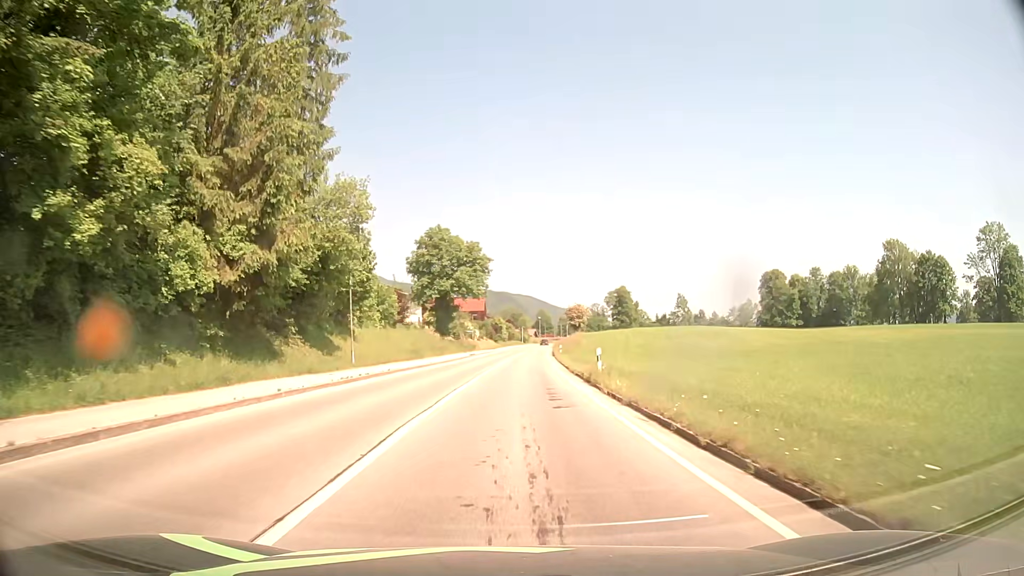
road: tertiary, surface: asphalt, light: Day
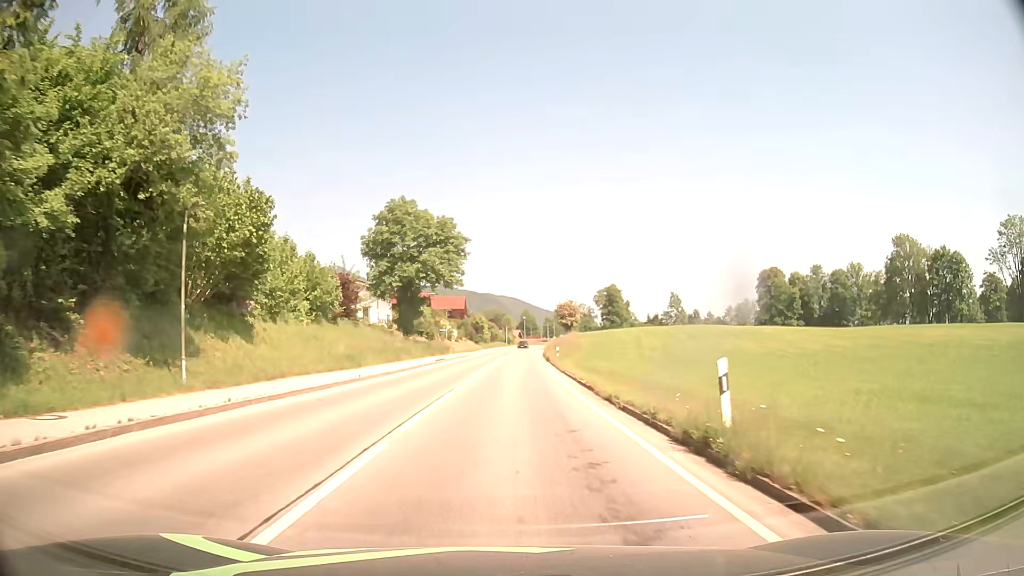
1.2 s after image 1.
(+0.3, +15.5) m; +2°
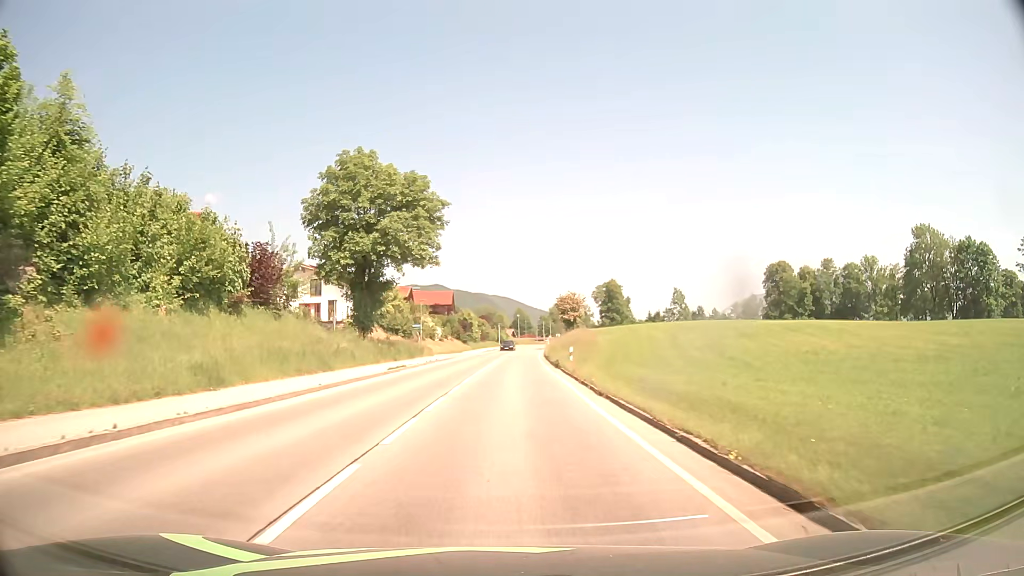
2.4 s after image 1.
(+0.1, +15.5) m; +1°
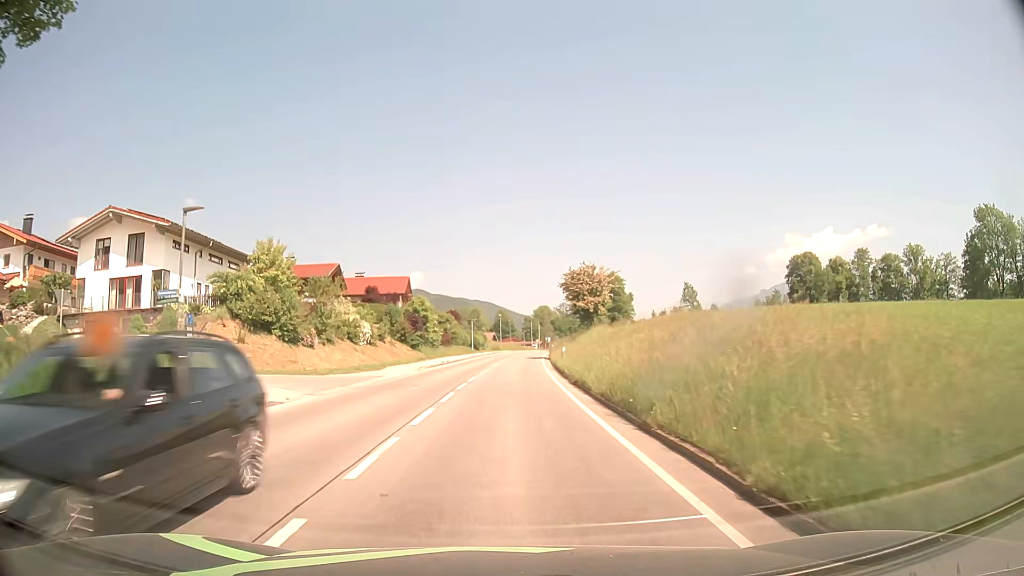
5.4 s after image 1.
(+0.3, +38.7) m; +1°
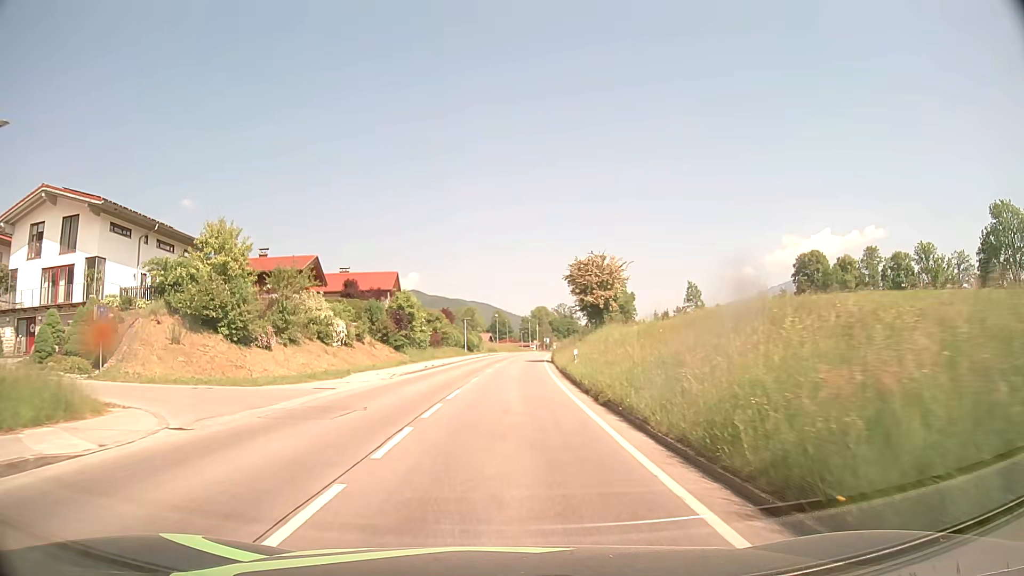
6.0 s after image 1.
(0.0, +7.7) m; 0°
